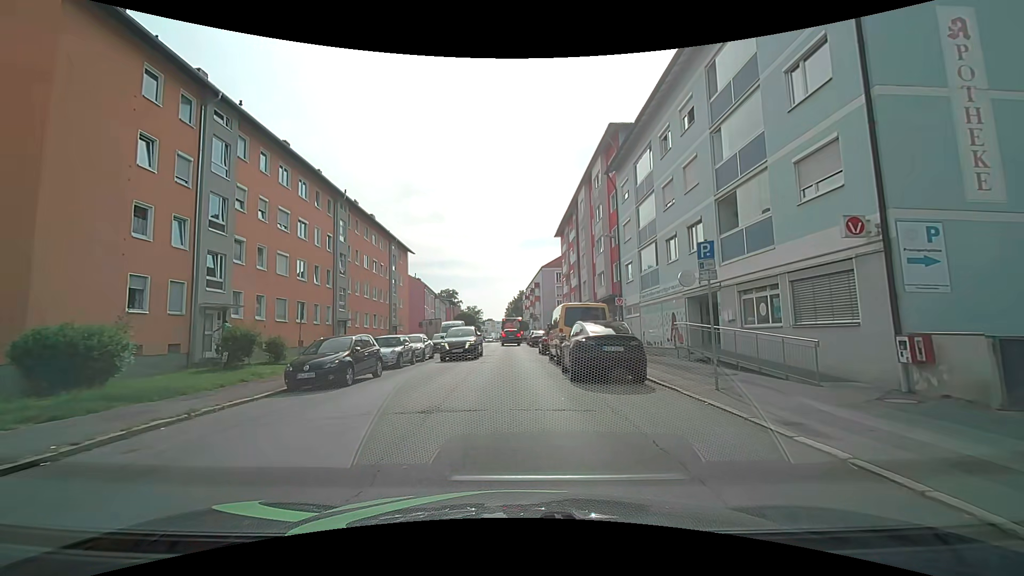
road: tertiary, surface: asphalt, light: Day
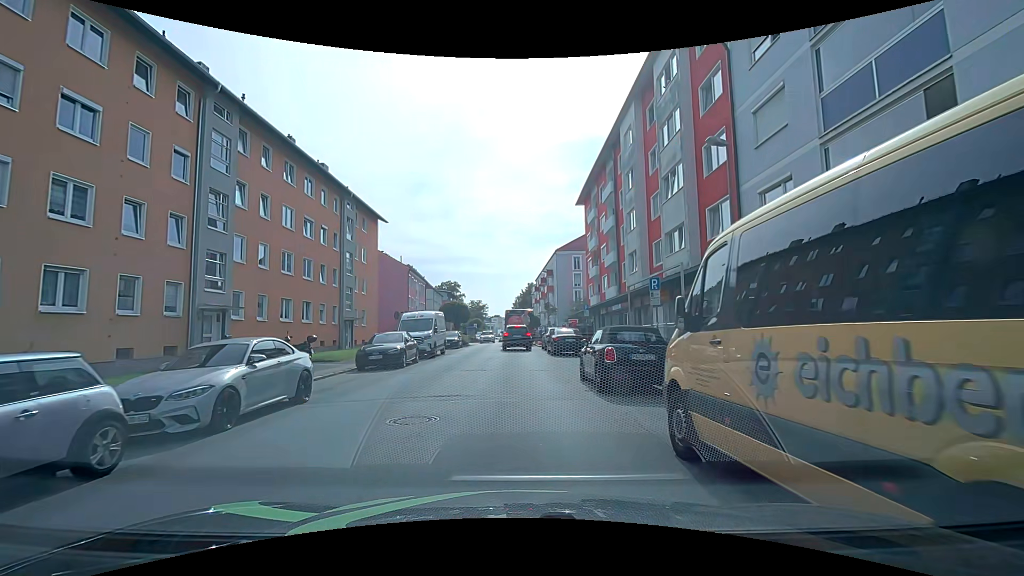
(0.0, +17.7) m; -1°
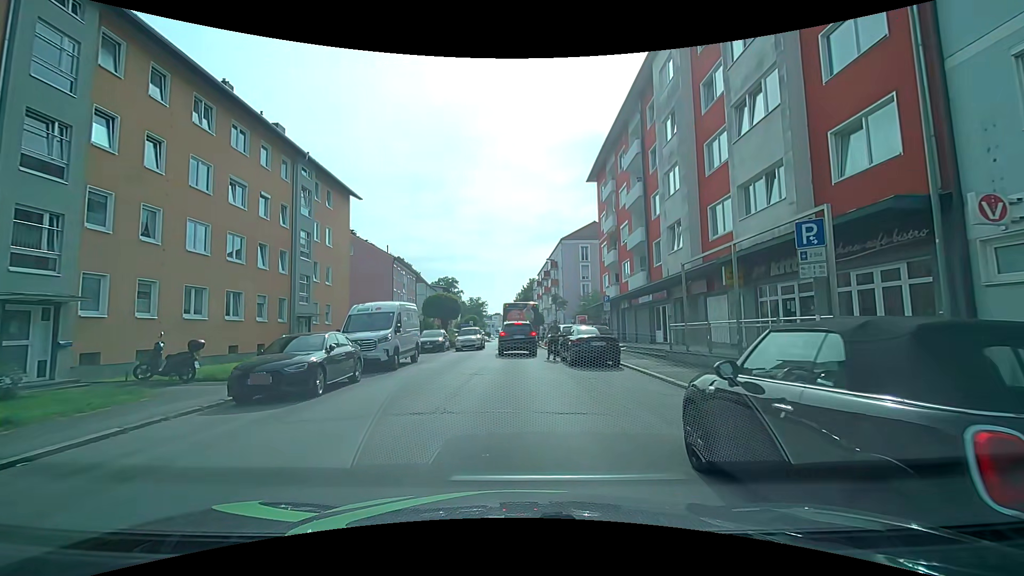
(0.0, +8.2) m; 0°
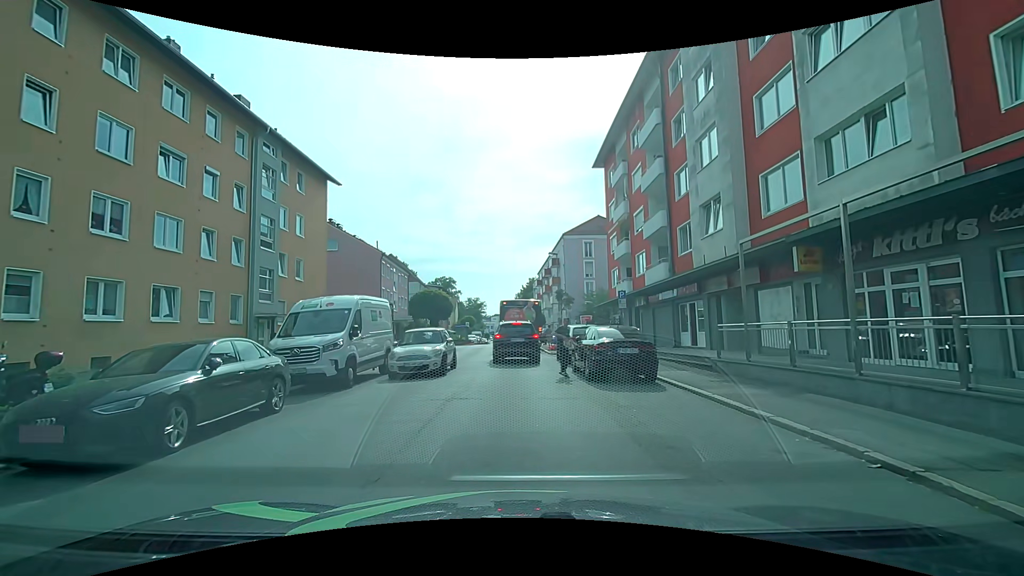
(0.0, +4.5) m; -1°
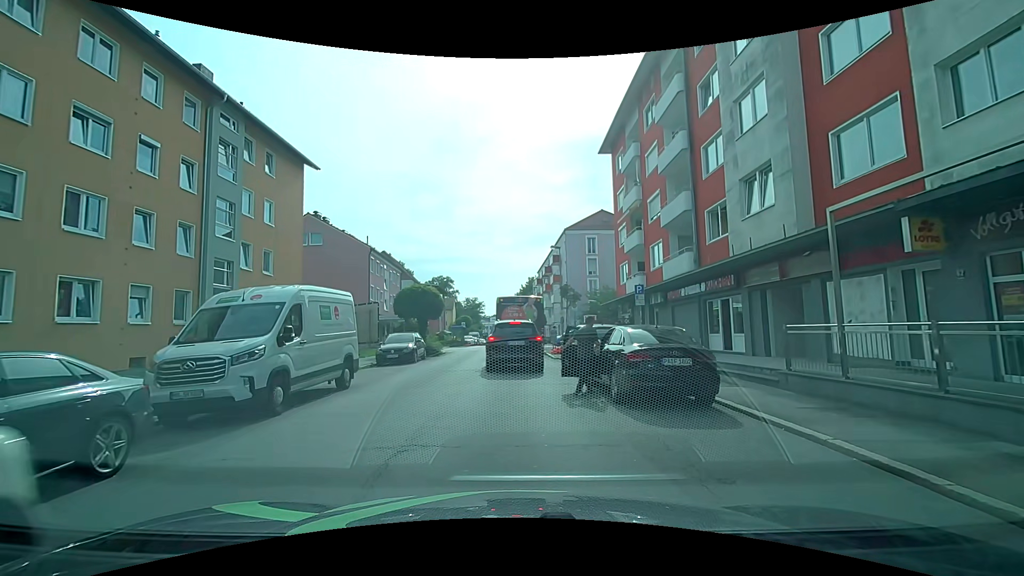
(+0.1, +3.7) m; 0°
